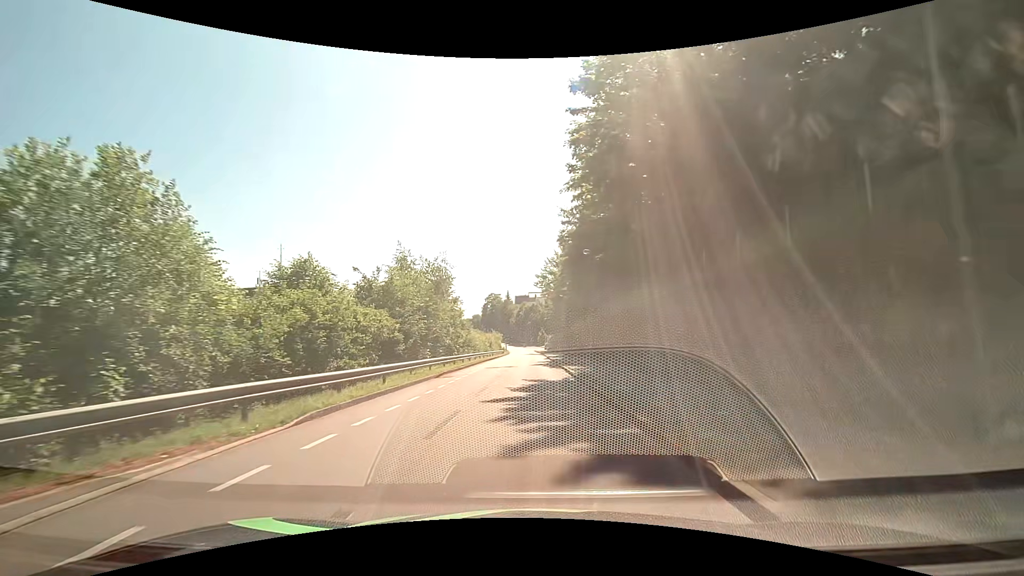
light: Day
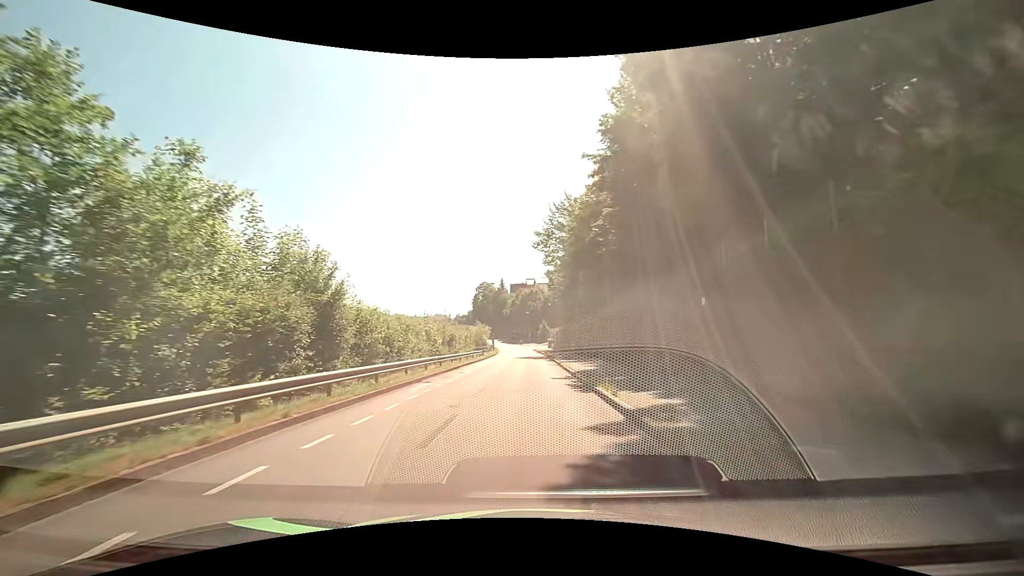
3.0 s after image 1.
(+0.1, +36.8) m; +1°
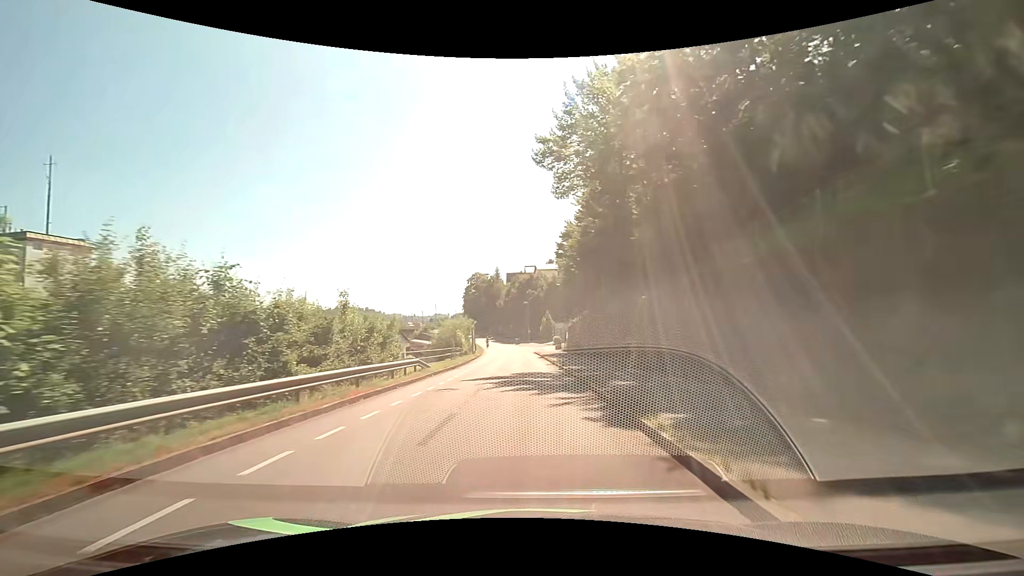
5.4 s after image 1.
(-0.1, +29.8) m; 0°
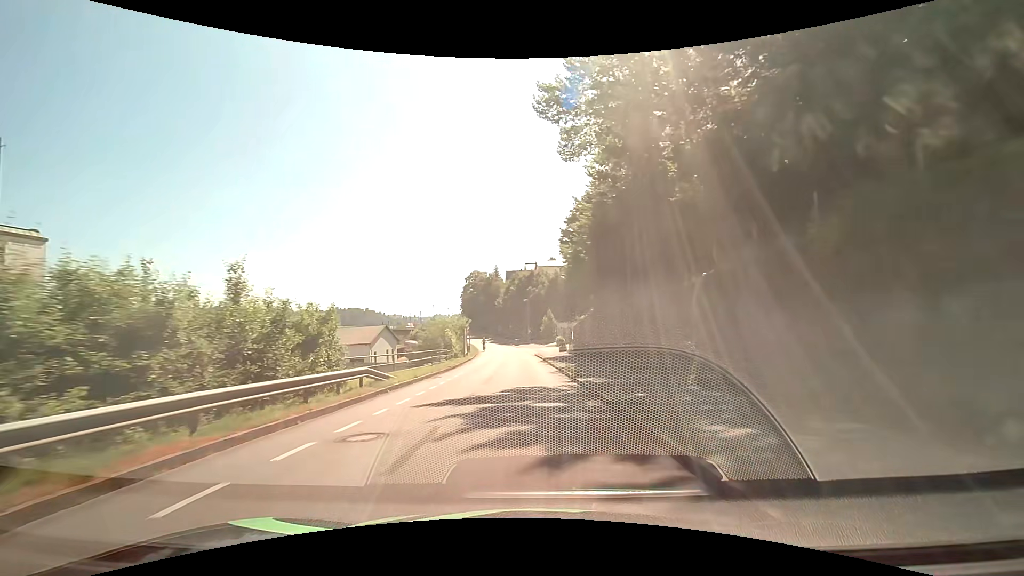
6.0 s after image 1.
(0.0, +7.4) m; 0°
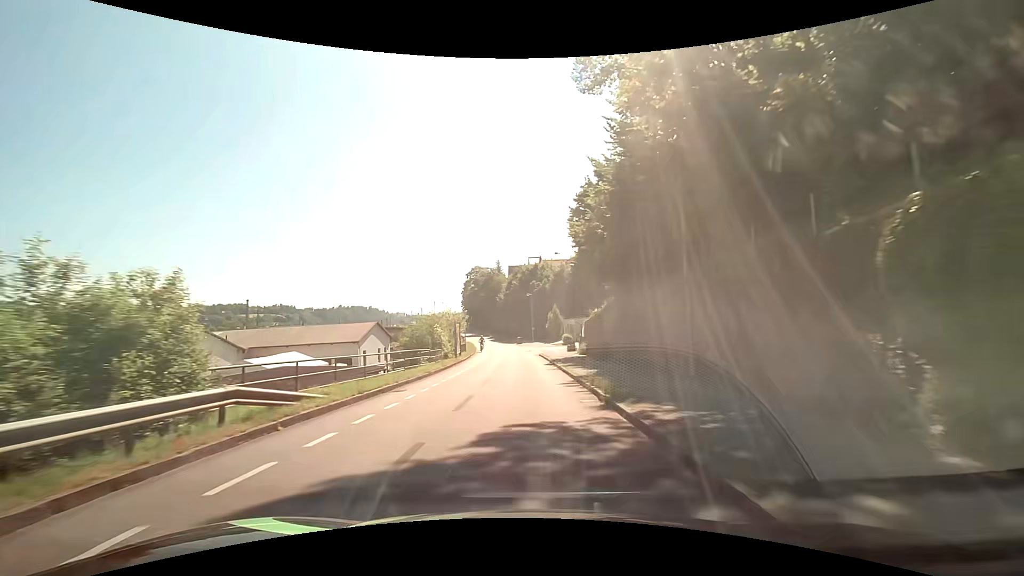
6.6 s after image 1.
(0.0, +7.3) m; 0°
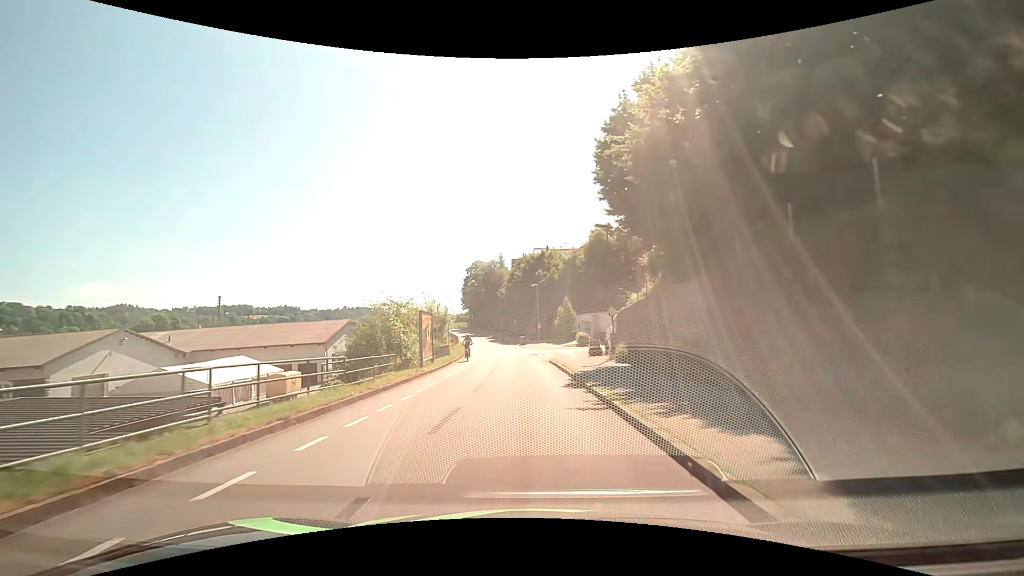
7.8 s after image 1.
(-0.1, +14.3) m; -1°
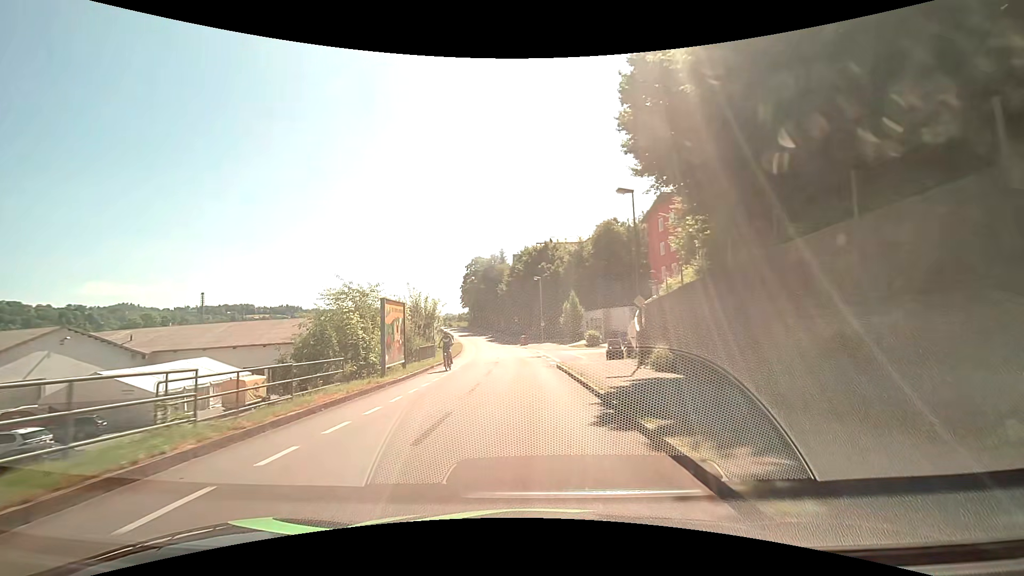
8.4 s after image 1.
(-0.1, +7.0) m; -1°
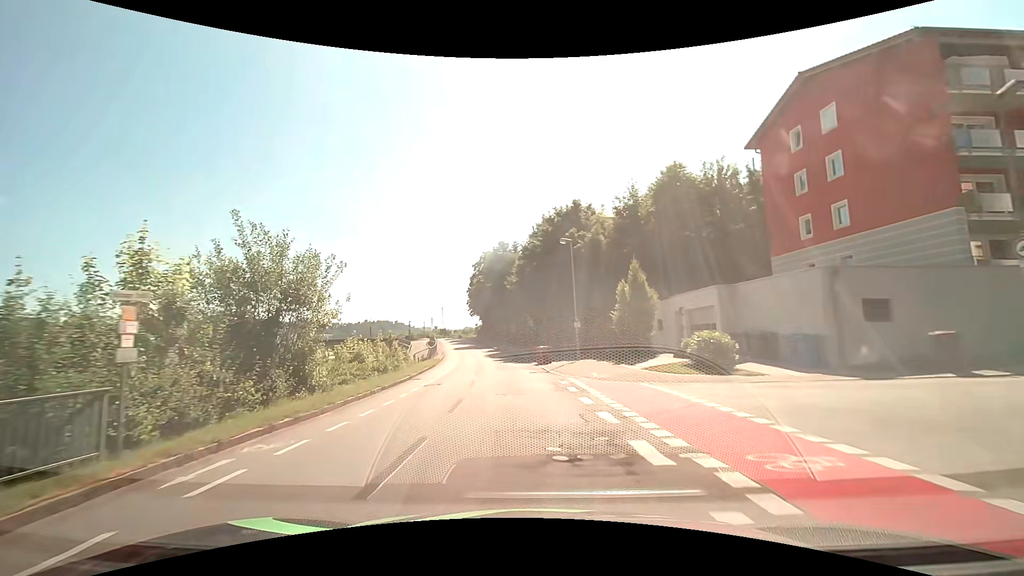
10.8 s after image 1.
(-0.3, +27.0) m; -2°
(0, +10) (-1, +20) (-2, +30) (-3, +40) (-4, +50) (-6, +60) (-7, +70) (-9, +79) (-11, +89) (-14, +99) m
